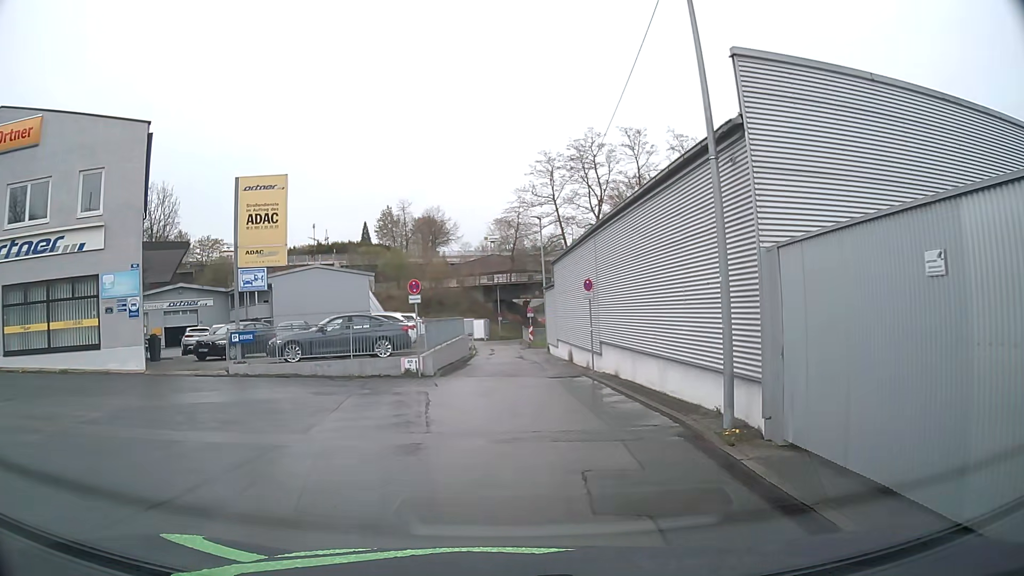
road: residential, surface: asphalt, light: Day
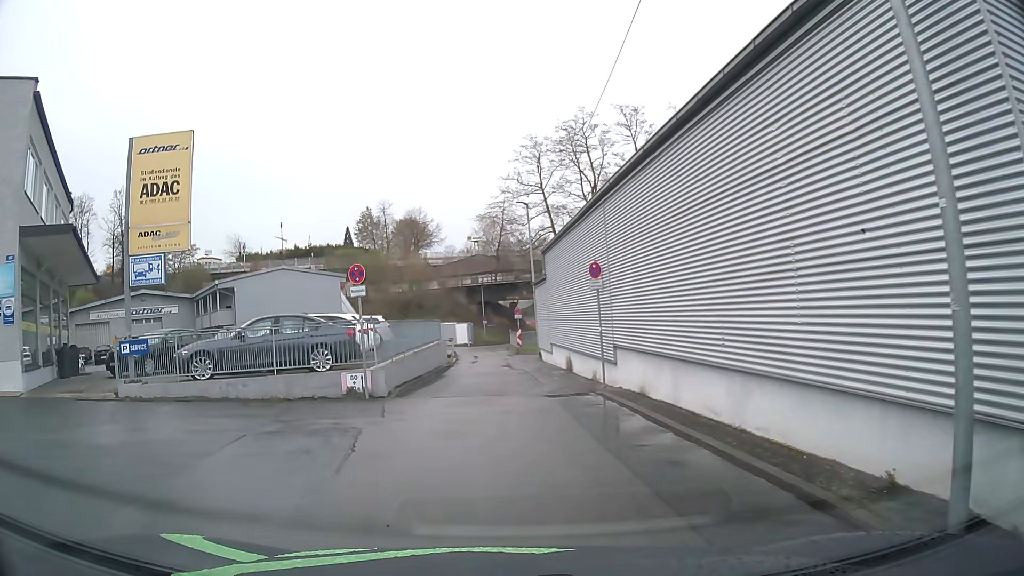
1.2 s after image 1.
(+0.1, +5.4) m; +2°
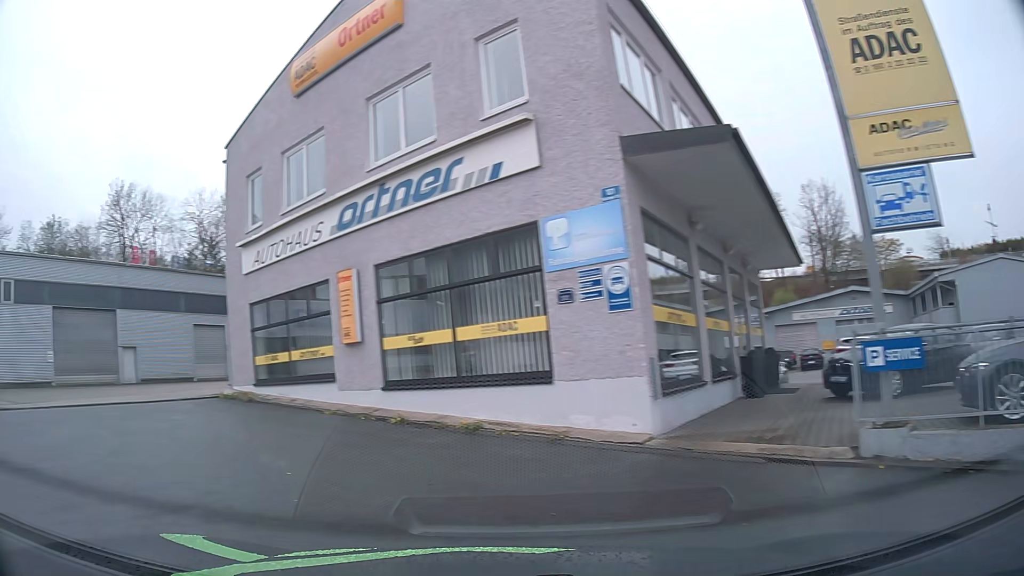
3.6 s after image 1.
(-3.2, +7.4) m; -60°
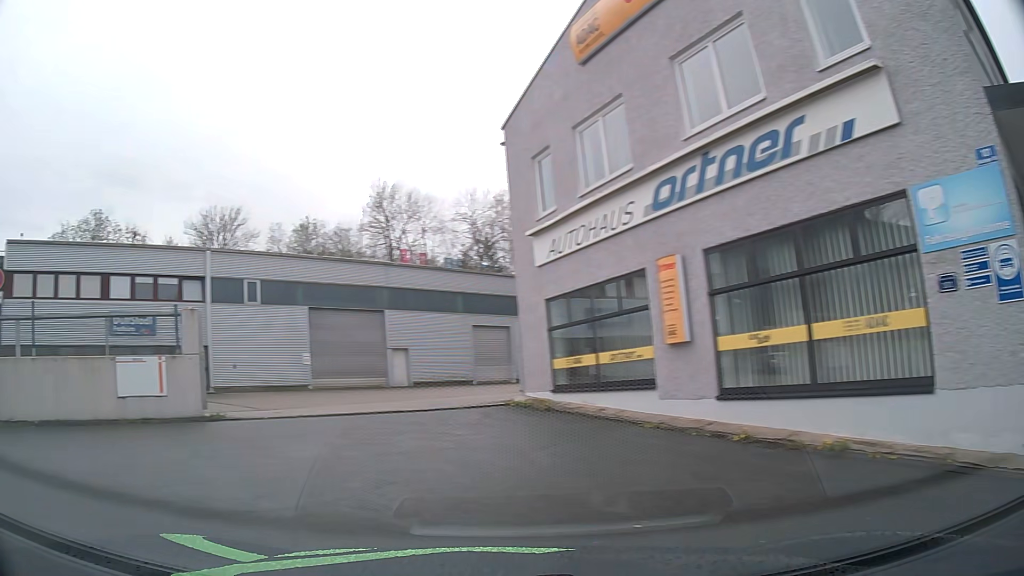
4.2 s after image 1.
(-0.5, +2.2) m; -25°
